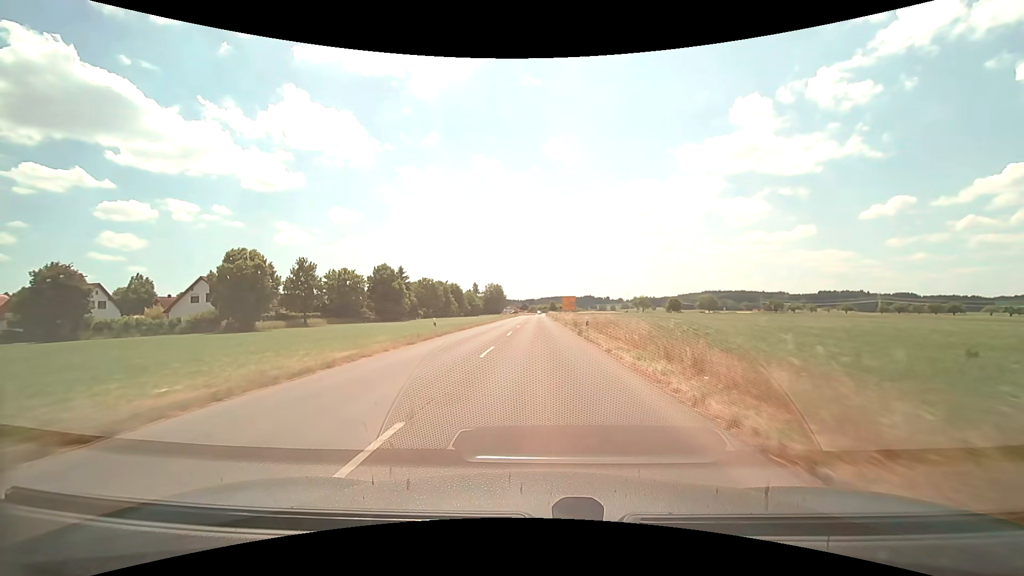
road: tertiary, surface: asphalt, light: Day
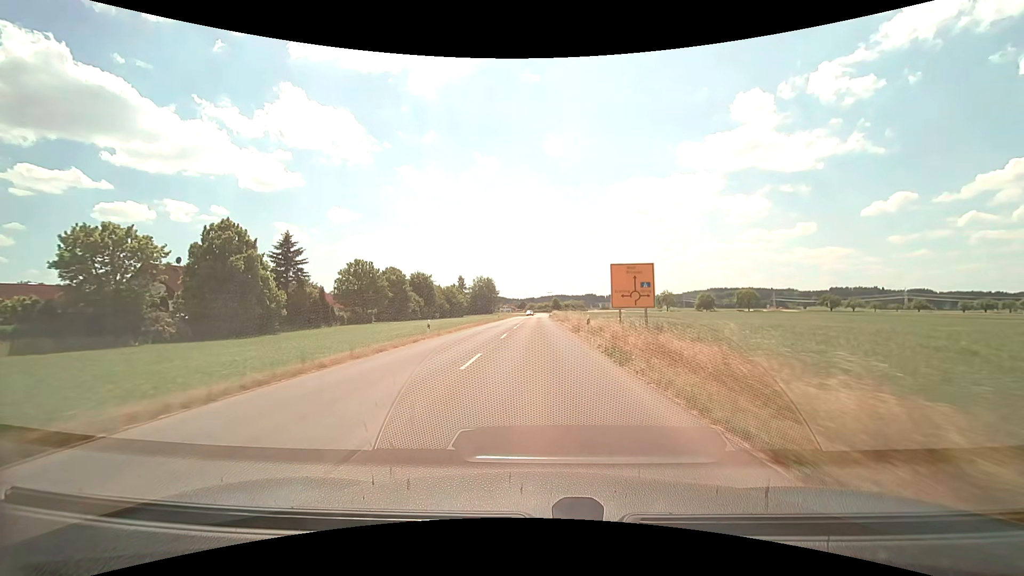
(+0.3, +51.2) m; 0°
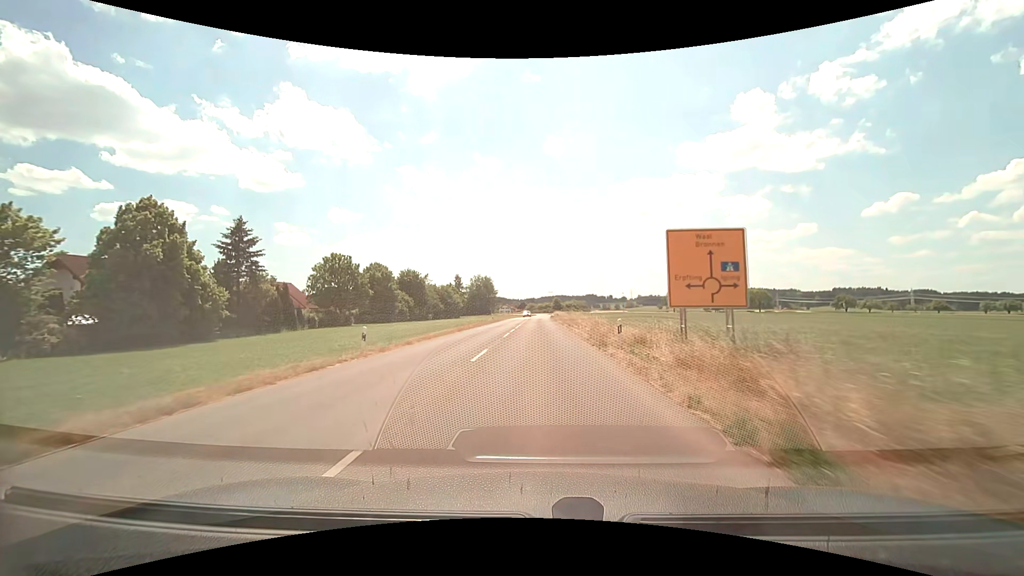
(0.0, +10.3) m; 0°
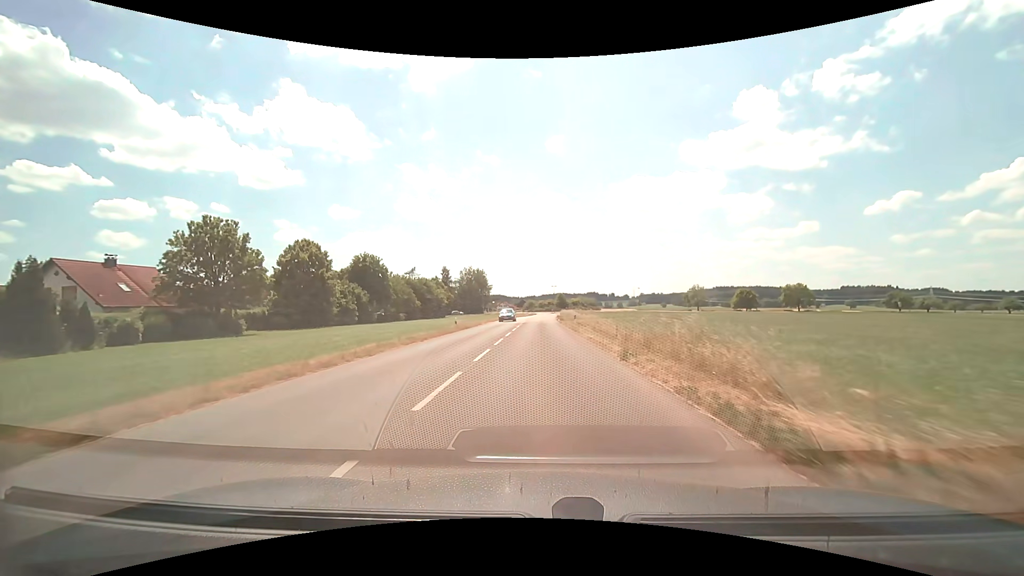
(0.0, +30.4) m; 0°
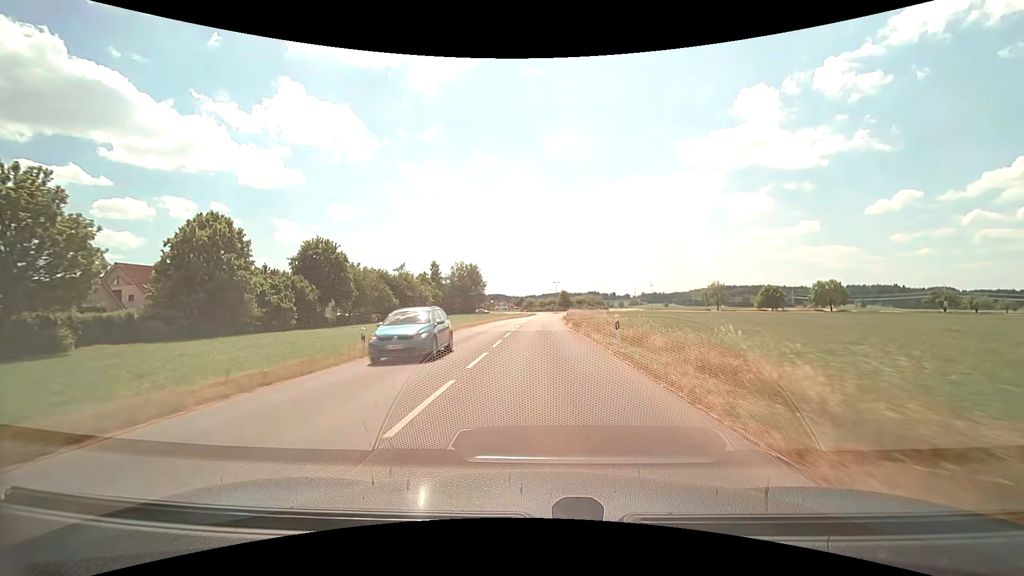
(0.0, +19.3) m; 0°
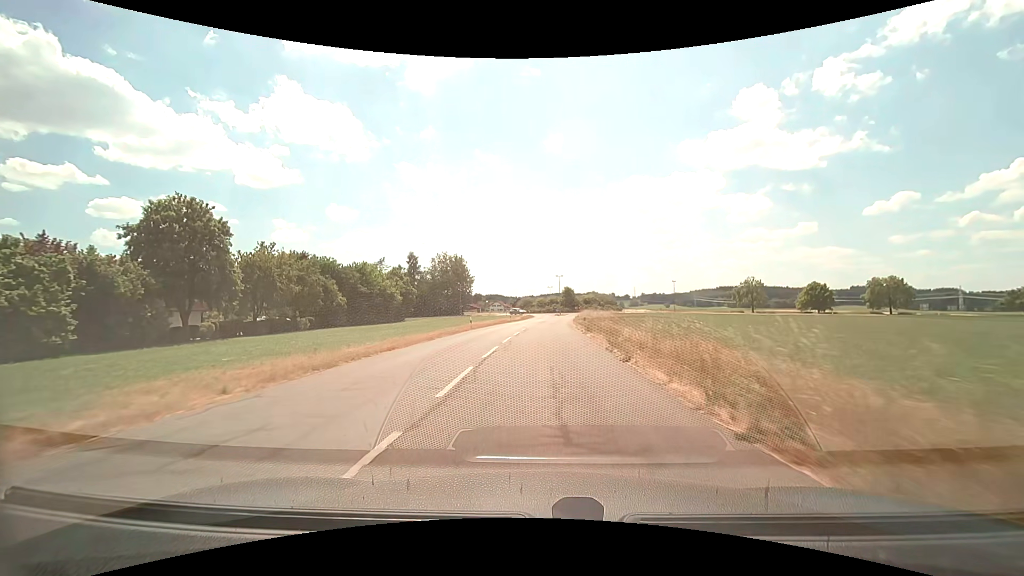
(+0.1, +27.3) m; 0°
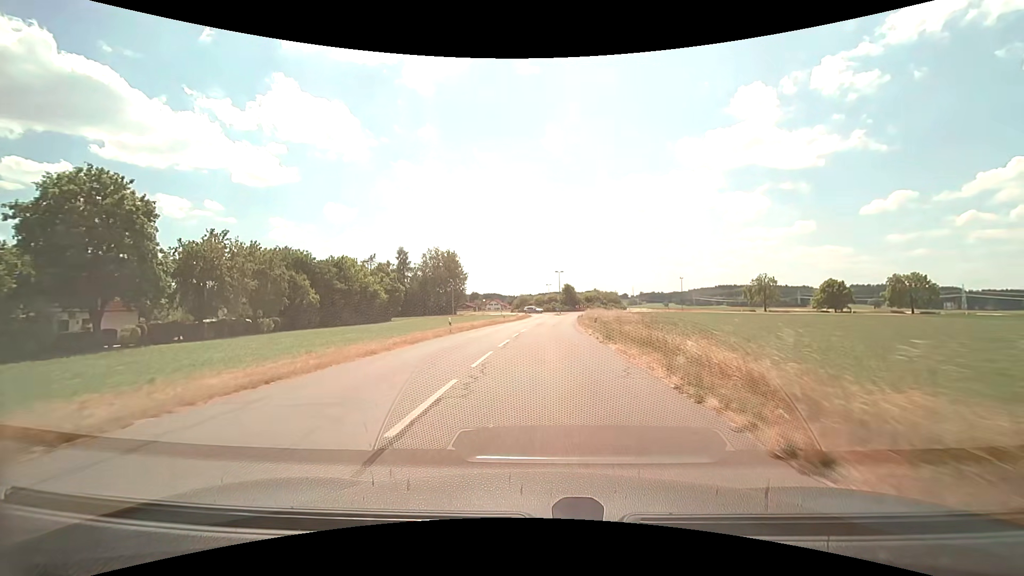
(0.0, +8.6) m; +1°
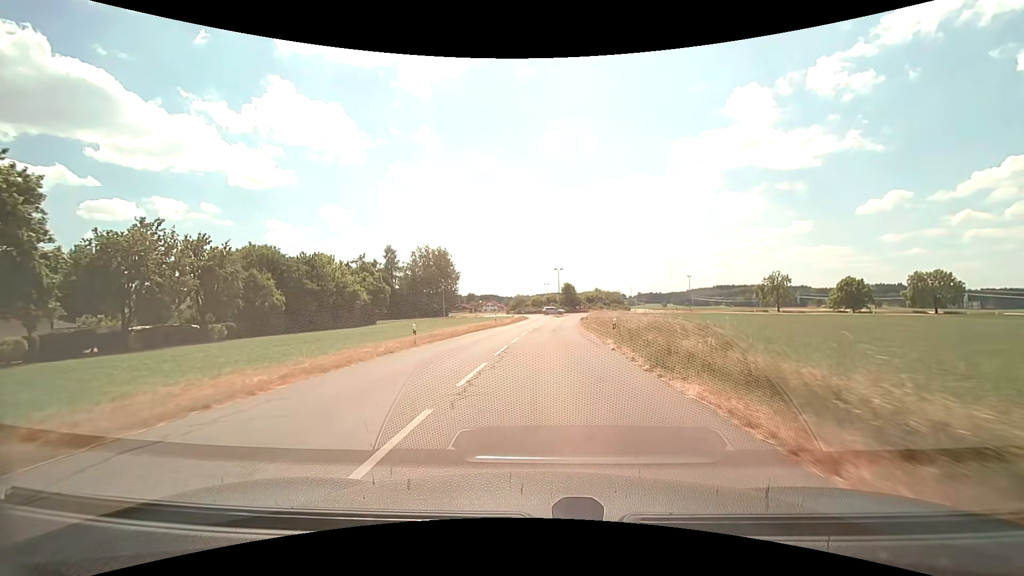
(0.0, +8.3) m; 0°
(0, +10) (0, +20) (+1, +30) (+1, +40) (+2, +50) (+3, +60) (+4, +70) (+5, +80) (+8, +89) (+15, +97) m
